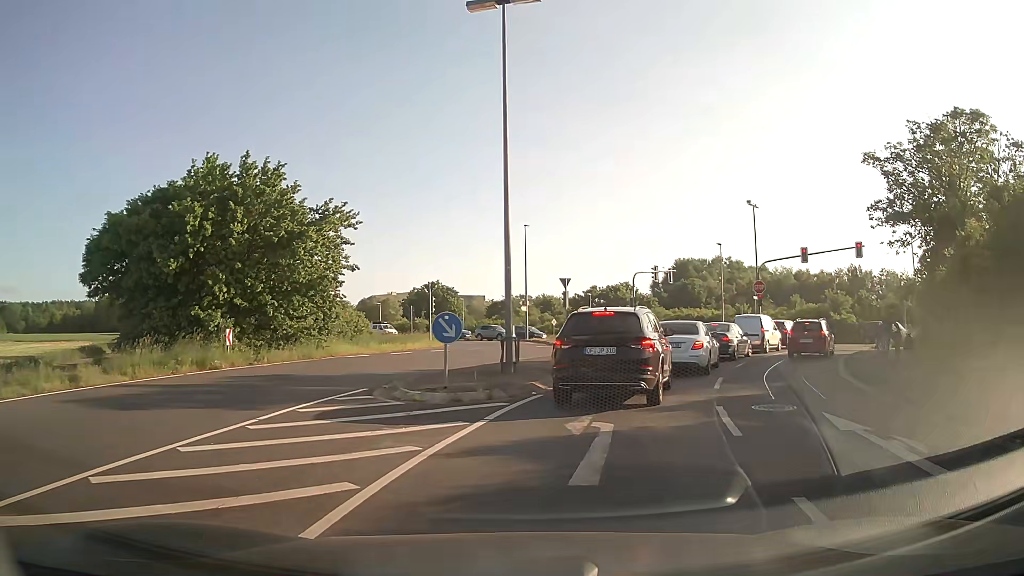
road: unclassified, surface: asphalt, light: Day
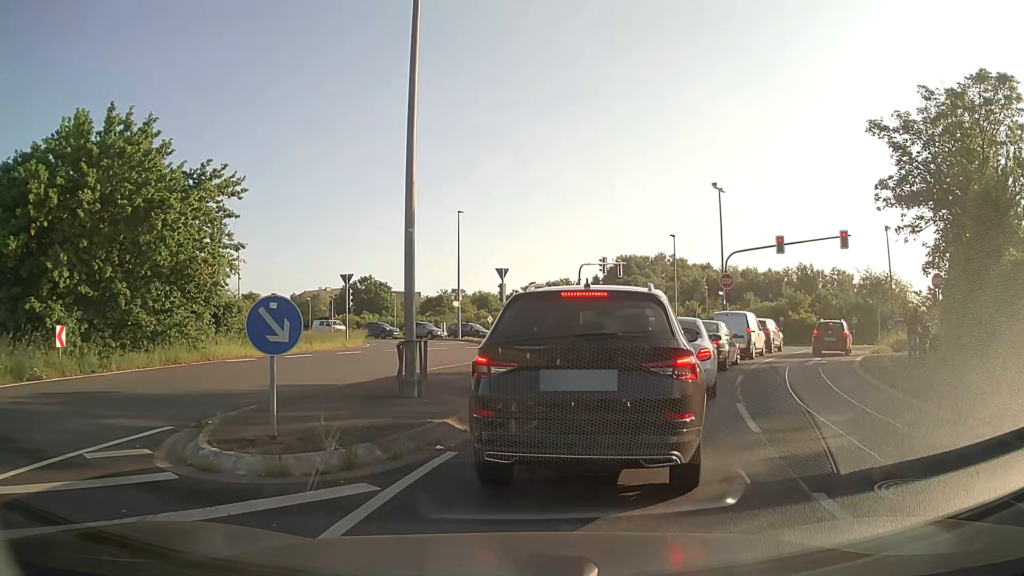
(+0.3, +5.8) m; +4°
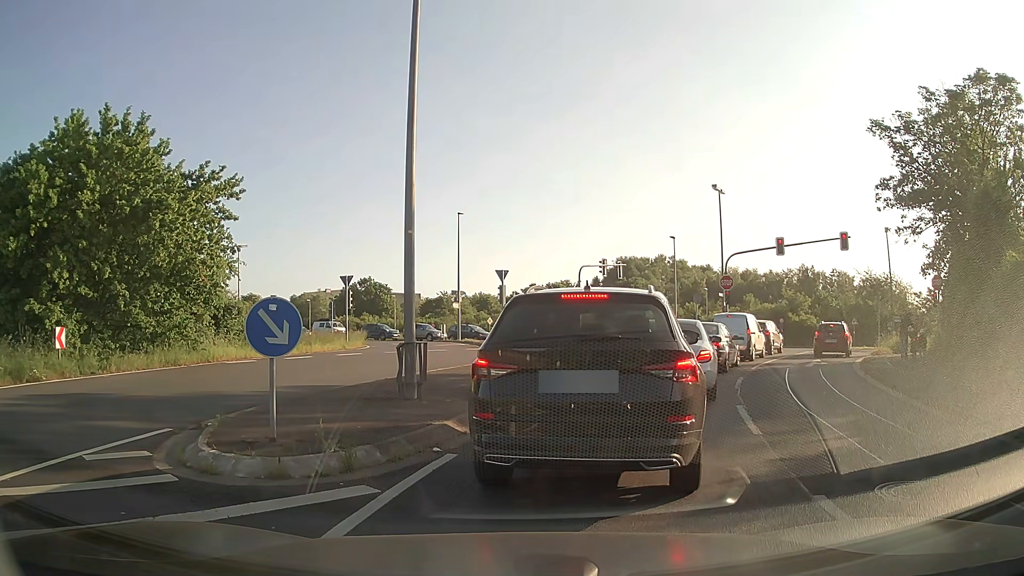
(0.0, +0.1) m; 0°
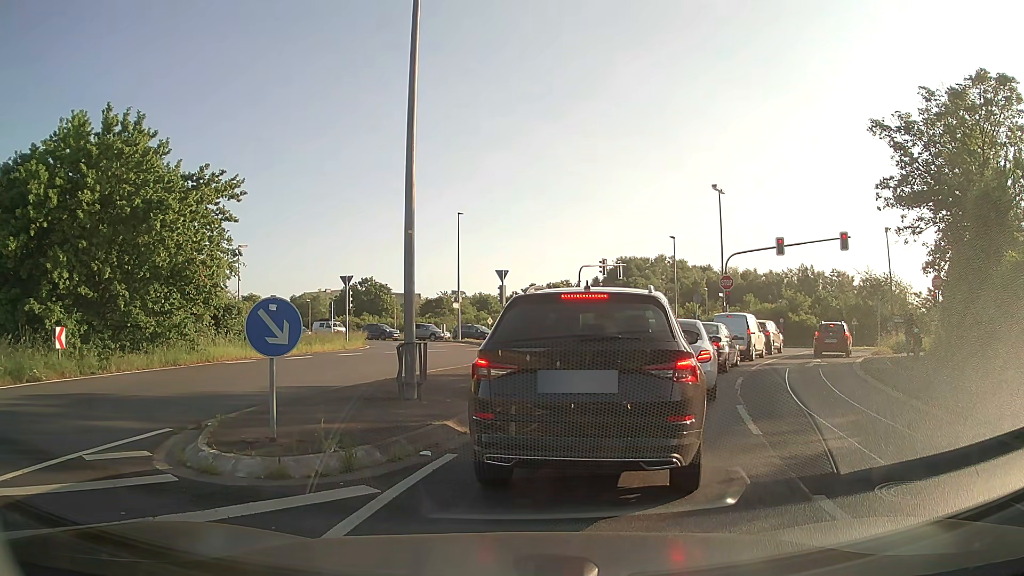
(0.0, 0.0) m; 0°
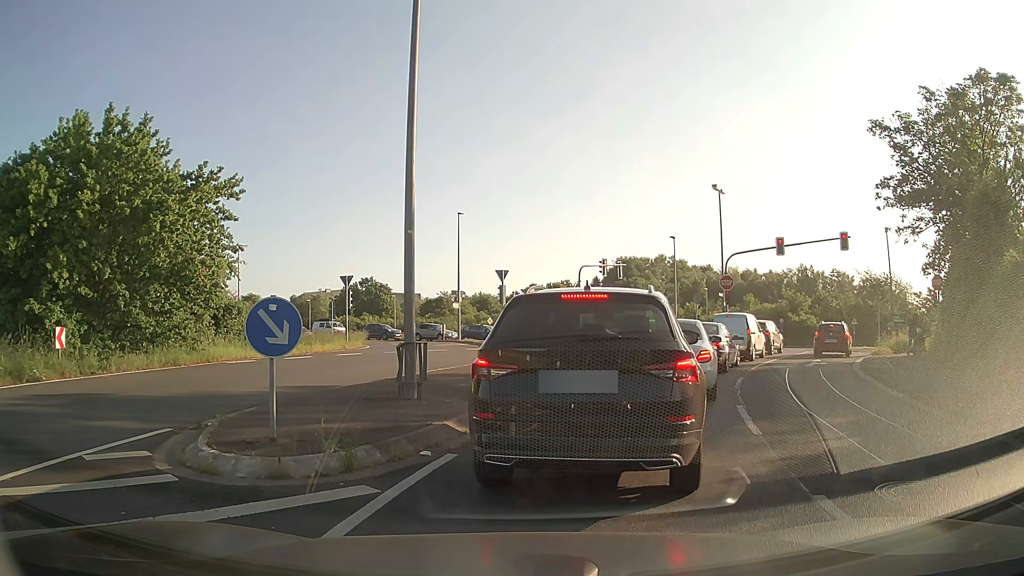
(0.0, 0.0) m; 0°
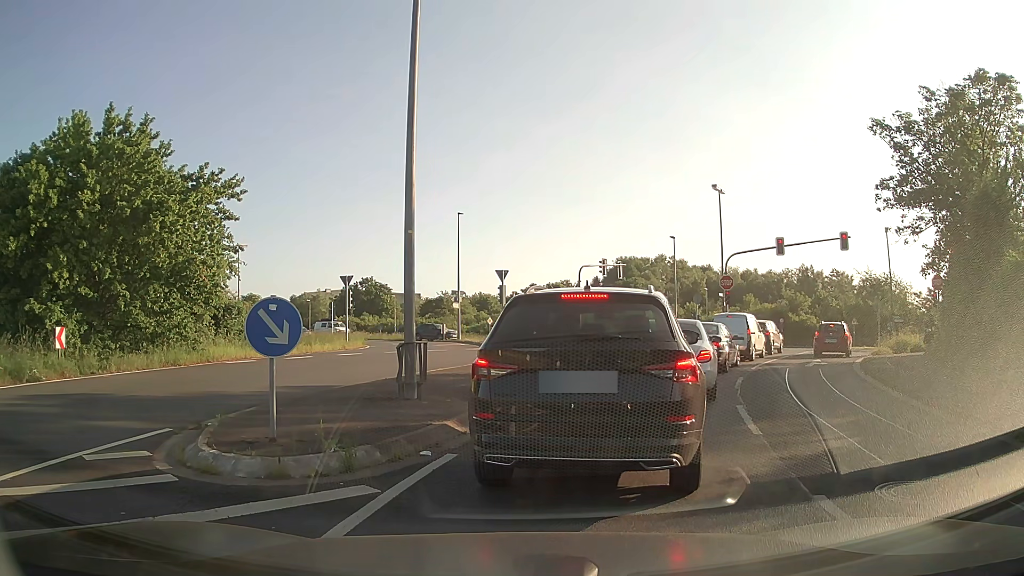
(0.0, 0.0) m; 0°
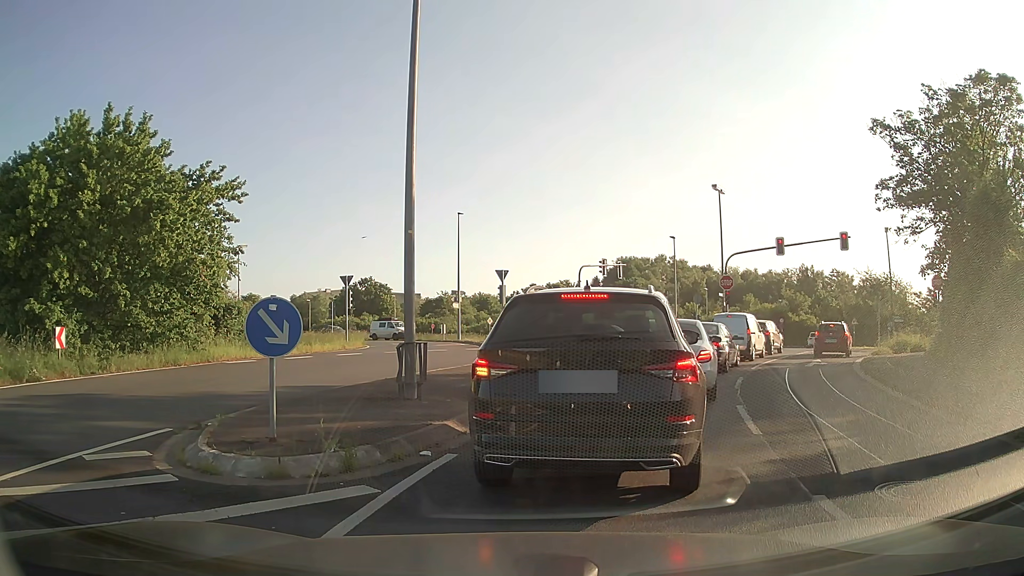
(0.0, 0.0) m; 0°
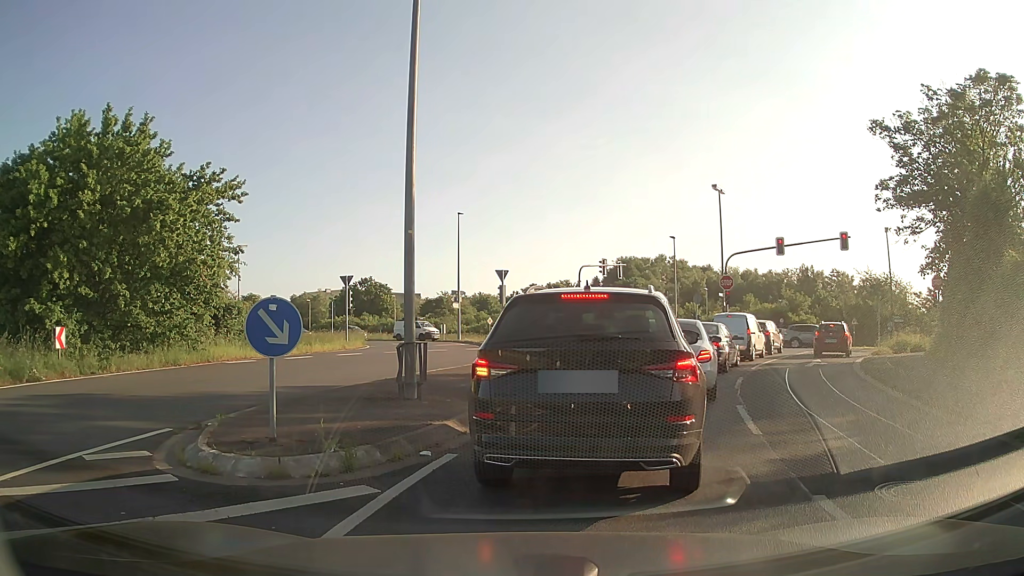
(0.0, 0.0) m; 0°
